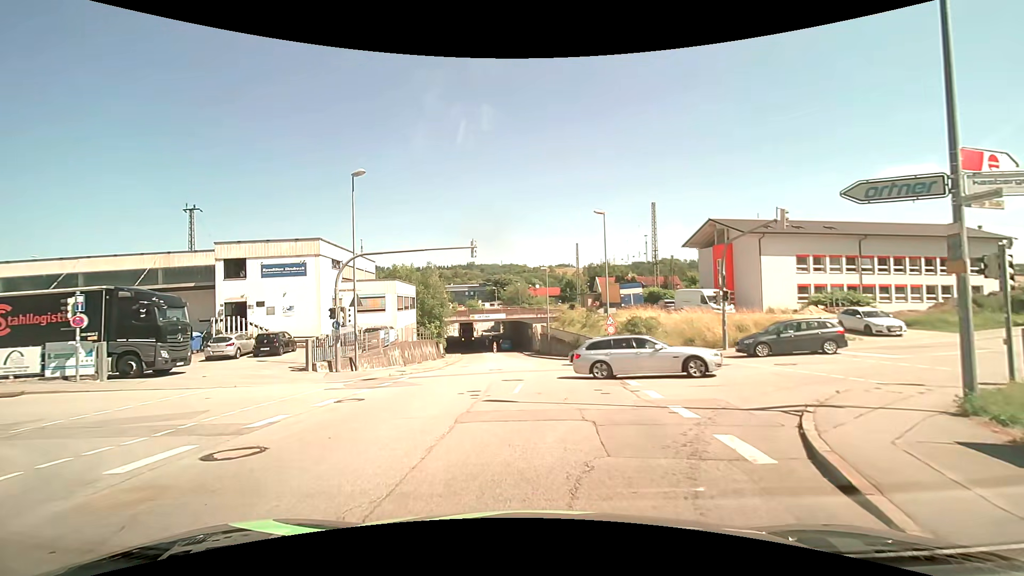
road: tertiary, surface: asphalt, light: Day
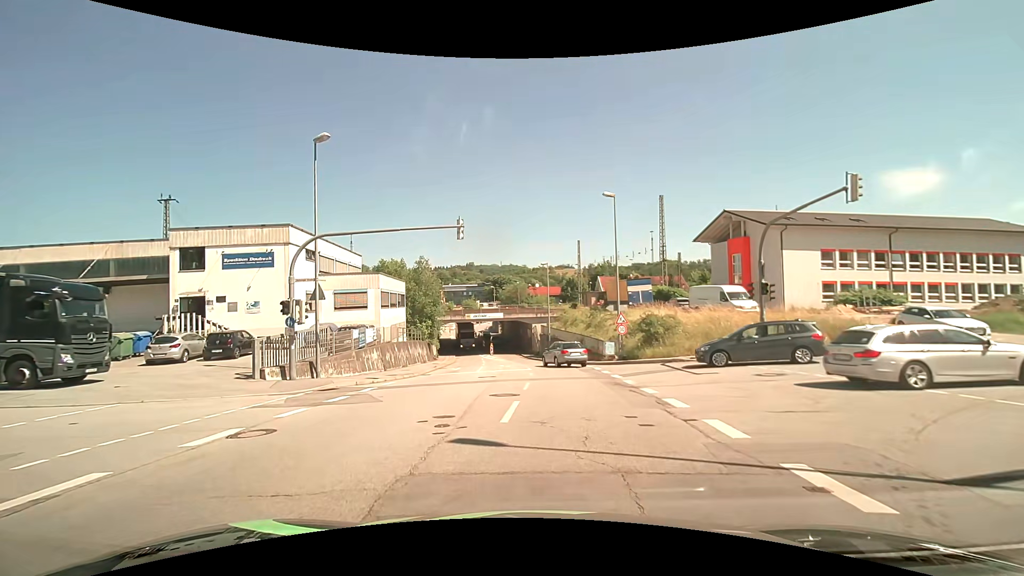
(0.0, +4.4) m; 0°
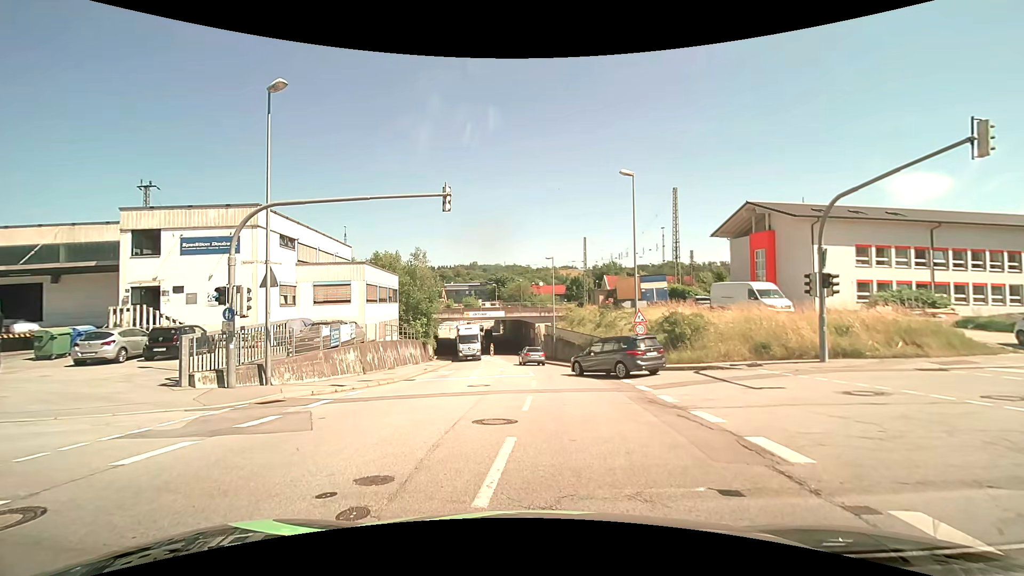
(0.0, +4.1) m; -1°
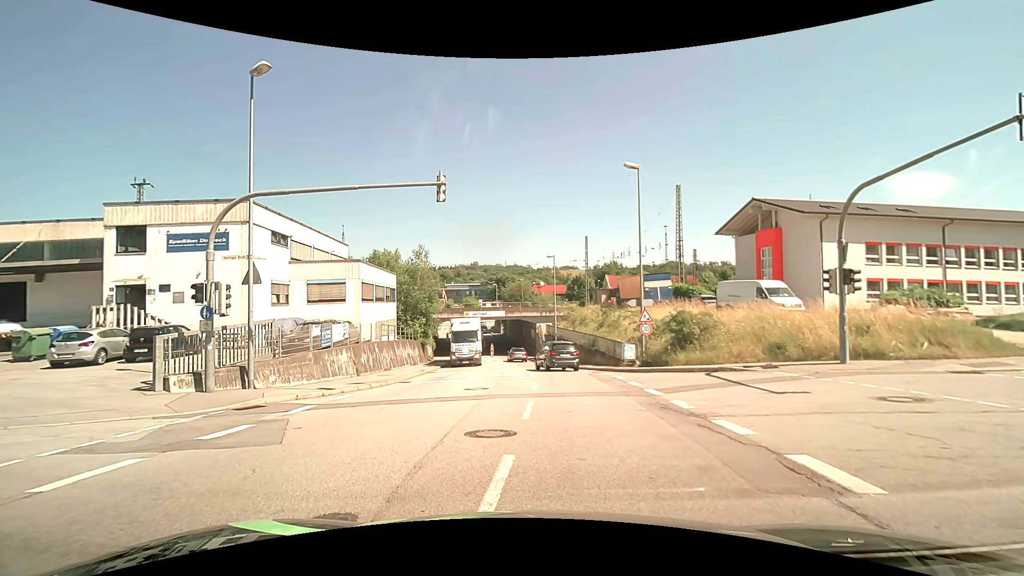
(0.0, +1.0) m; 0°
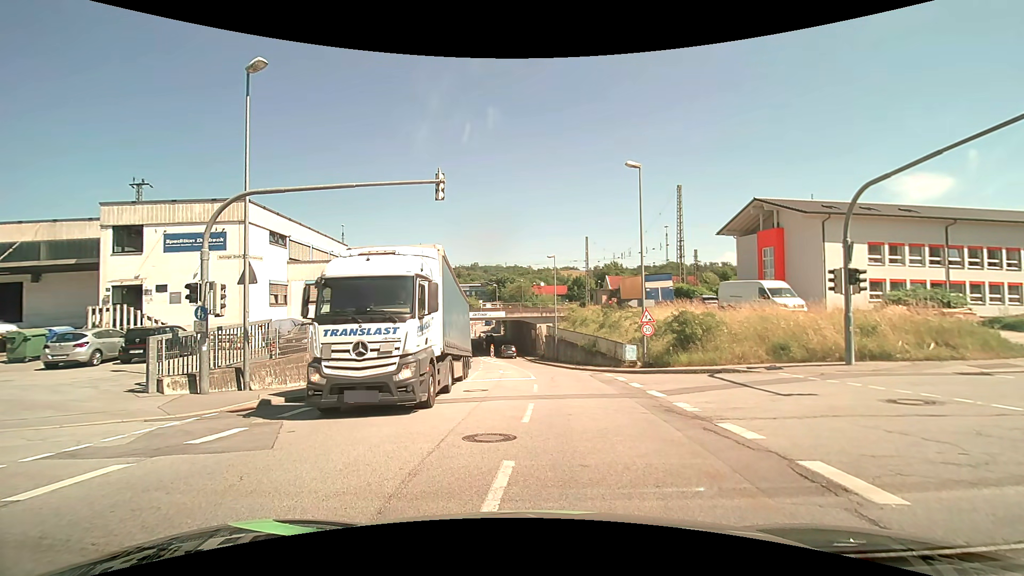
(0.0, +0.3) m; 0°
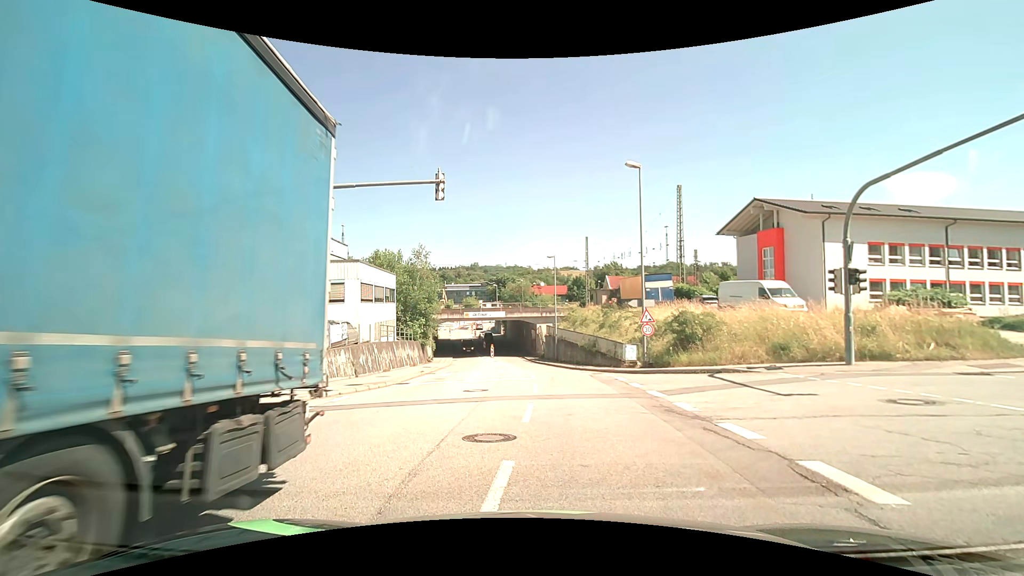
(0.0, 0.0) m; 0°
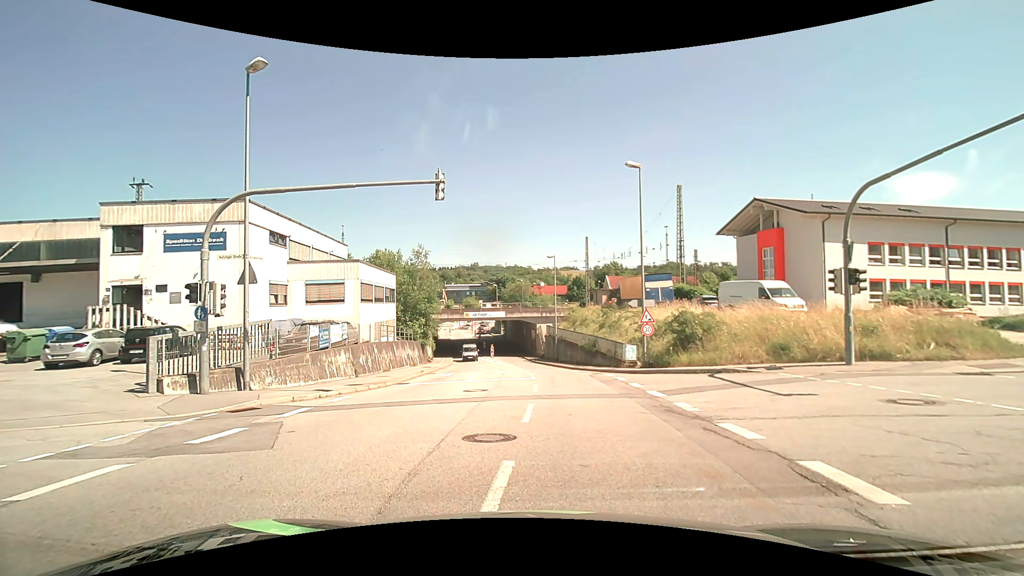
(0.0, 0.0) m; 0°
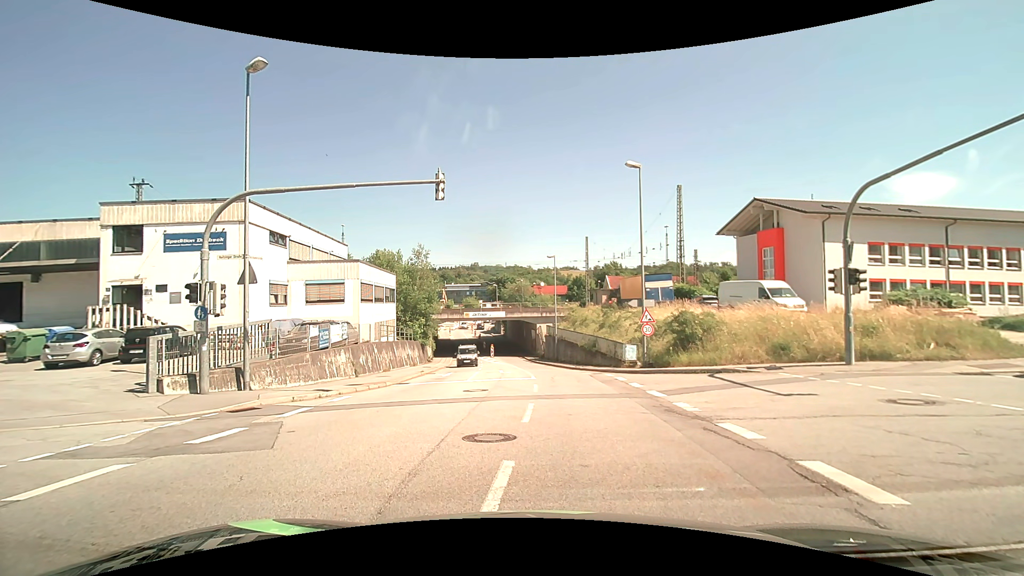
(0.0, 0.0) m; 0°
